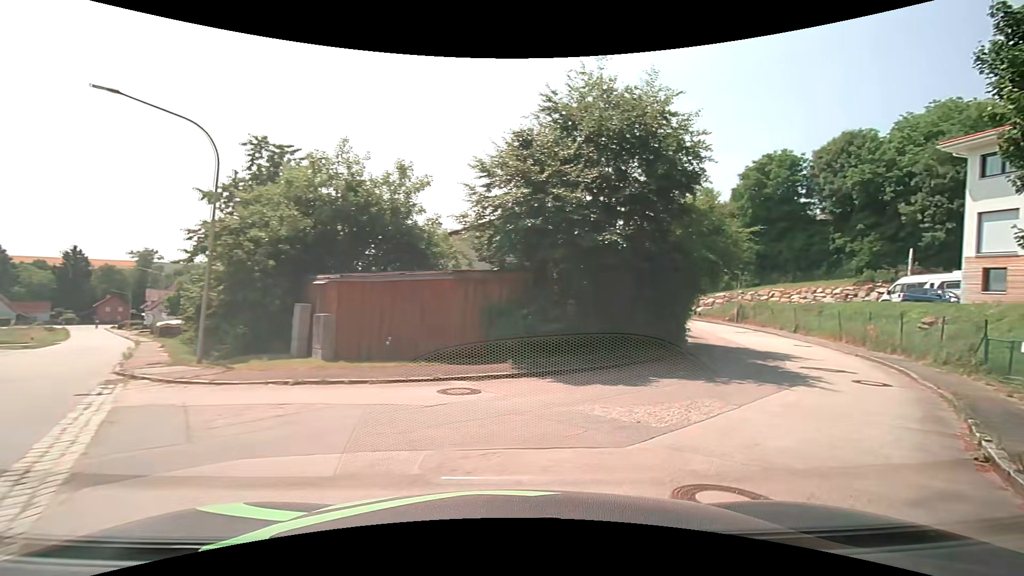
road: tertiary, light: Day
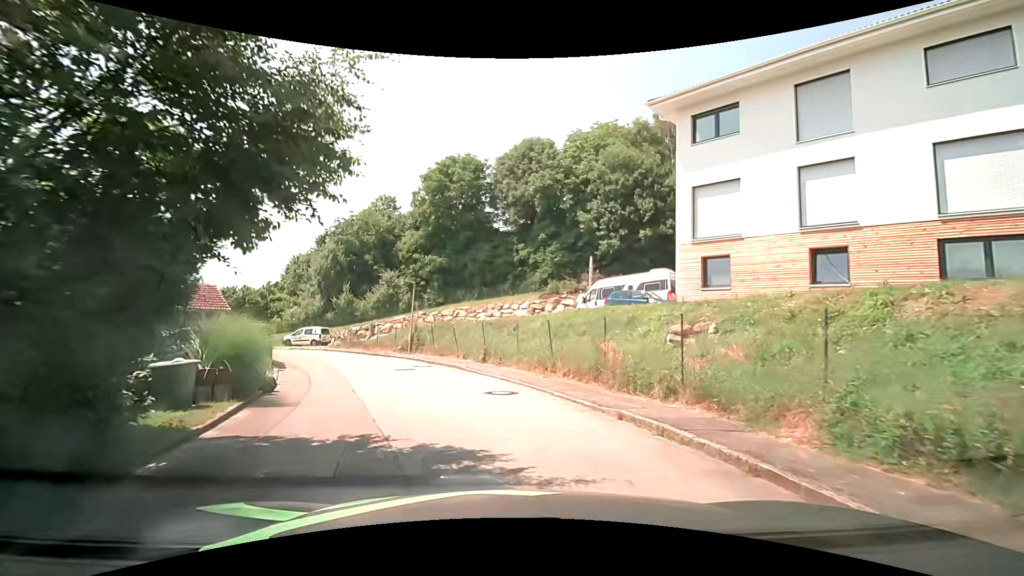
(+7.0, +13.0) m; +36°
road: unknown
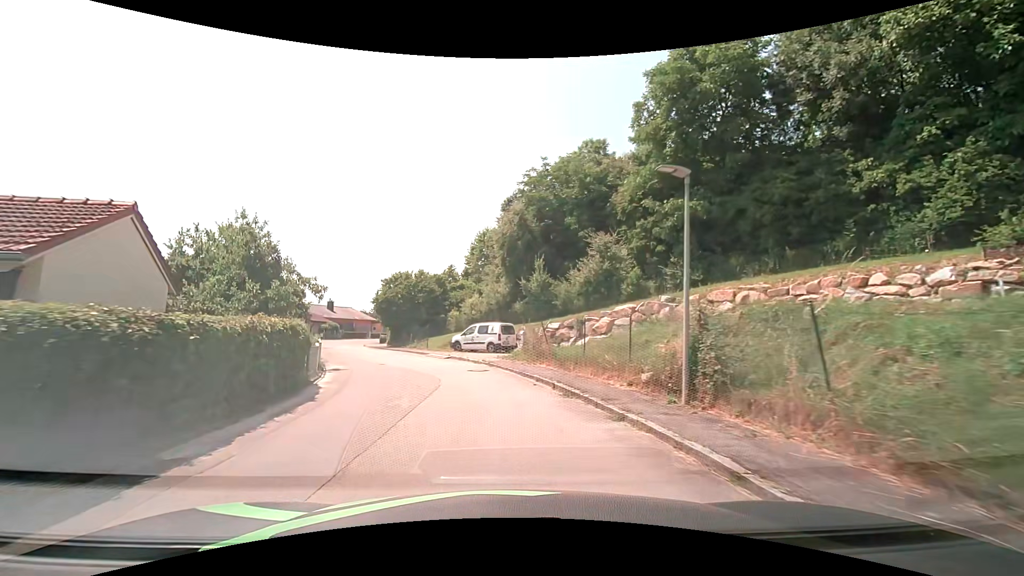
(-3.8, +20.2) m; -24°
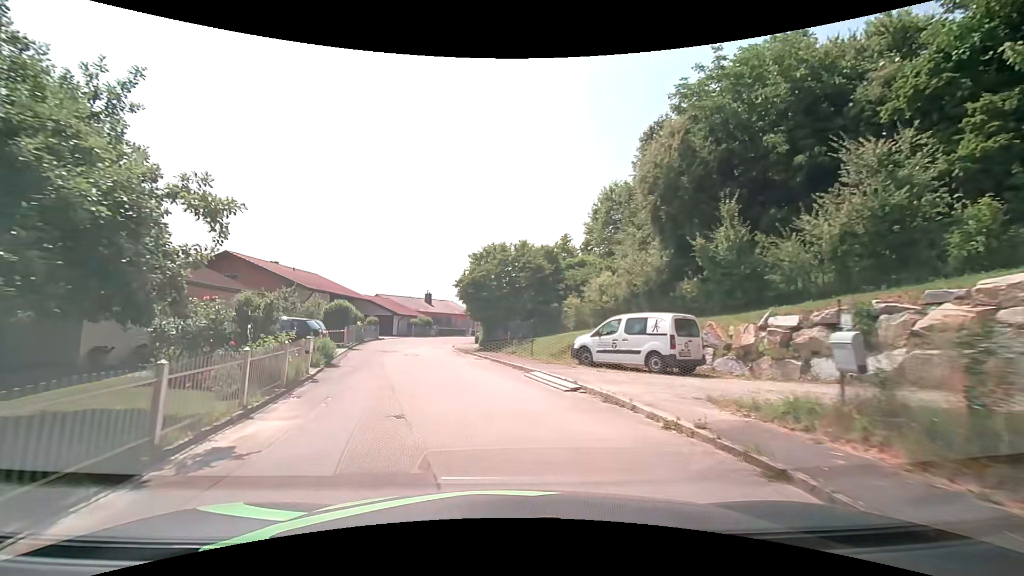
(-1.4, +14.0) m; -12°
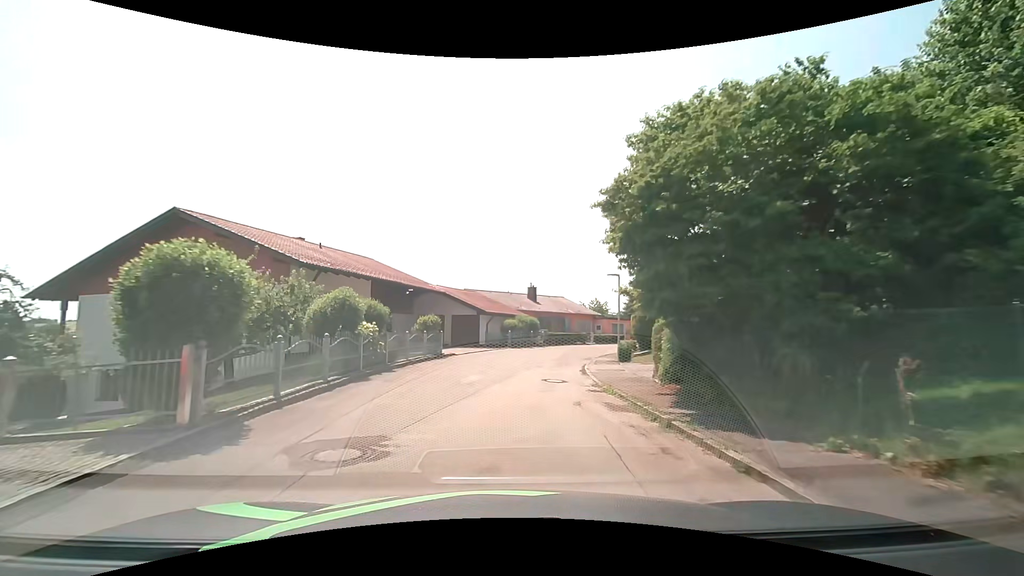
(-2.7, +19.6) m; -13°
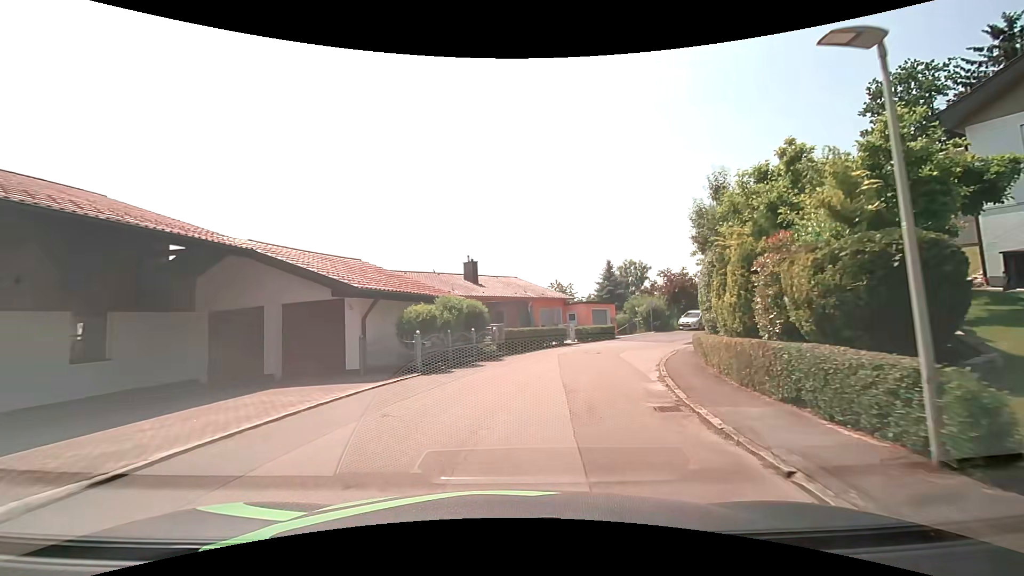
(+0.8, +19.6) m; +7°
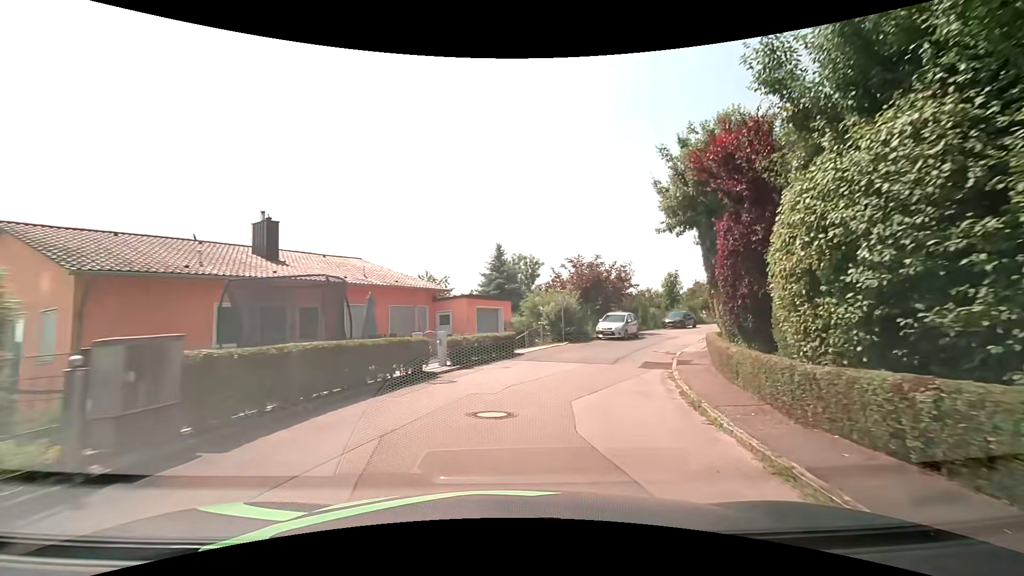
(+1.5, +14.6) m; +14°
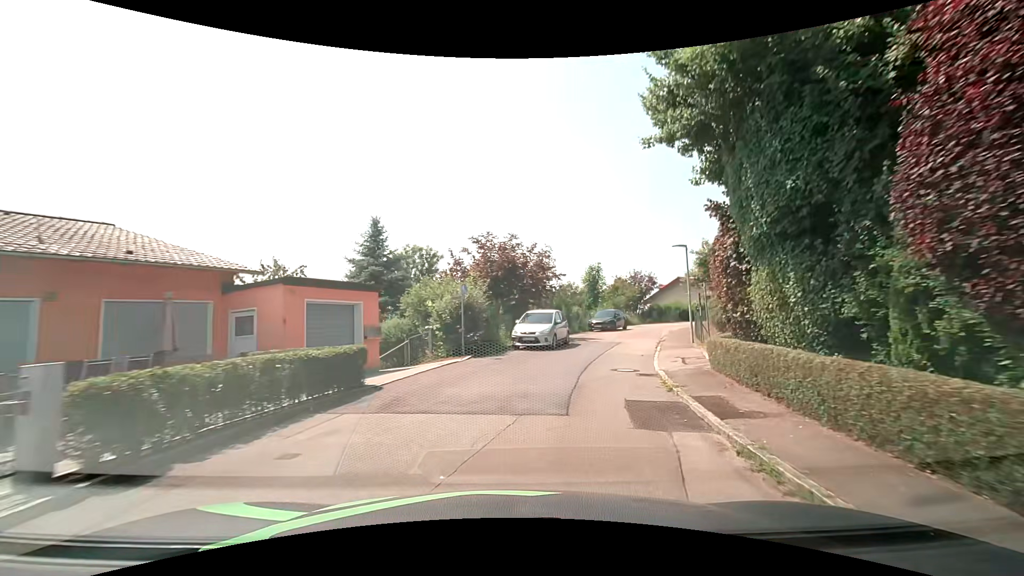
(+0.9, +9.9) m; +11°
(+1, +10) (+3, +20) (+6, +29) (+11, +38) (+16, +47) (+22, +55) (+28, +62) (+36, +69) (+44, +75) (+52, +81) m
